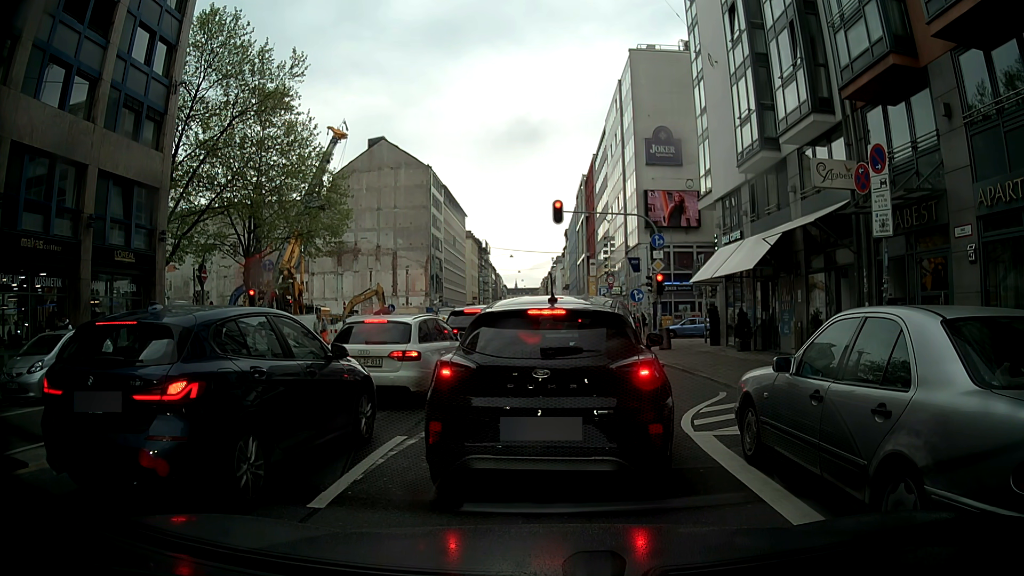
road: secondary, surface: asphalt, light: Day
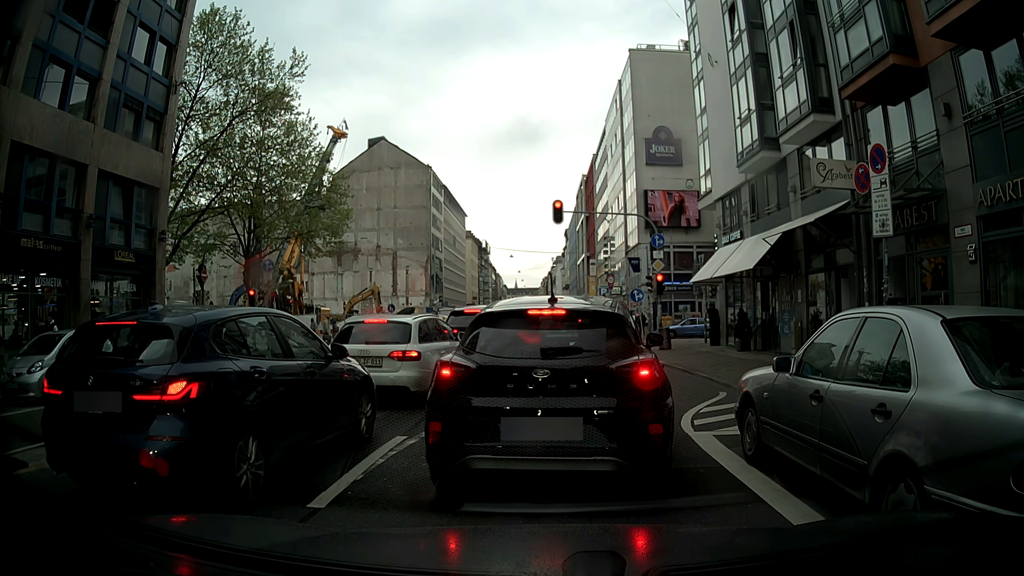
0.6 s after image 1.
(0.0, 0.0) m; 0°
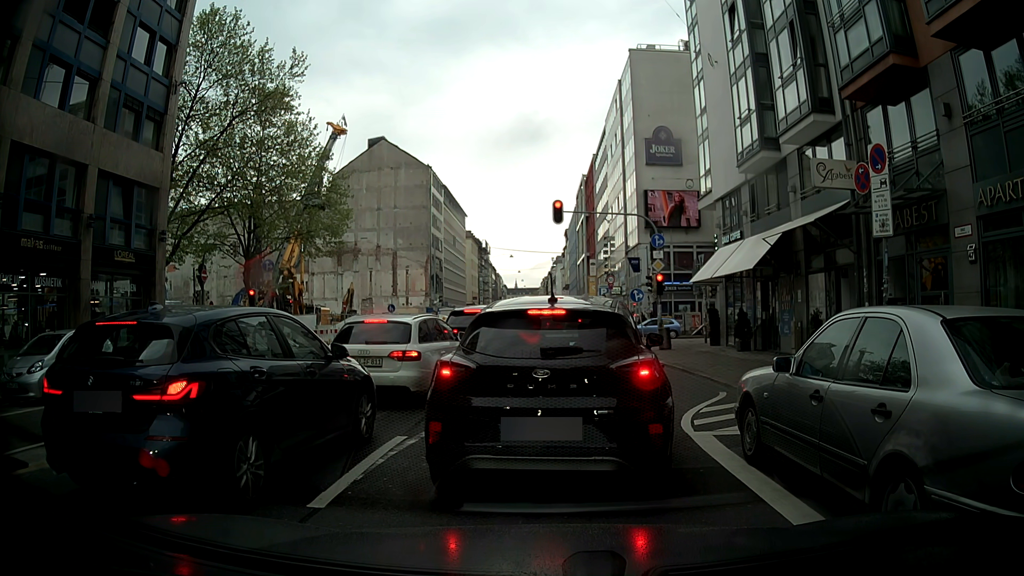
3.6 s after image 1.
(0.0, 0.0) m; 0°
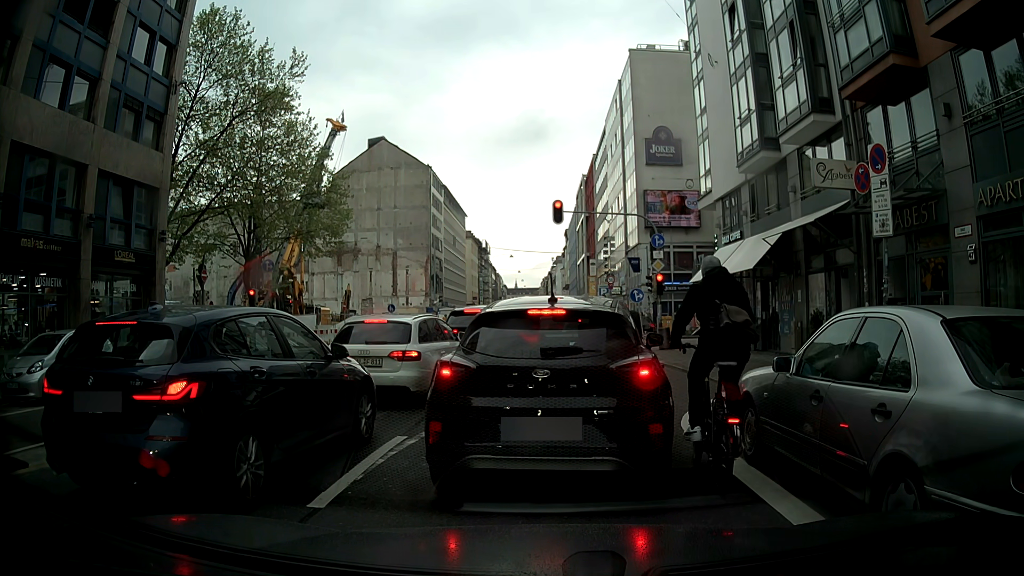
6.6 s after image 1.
(0.0, 0.0) m; 0°
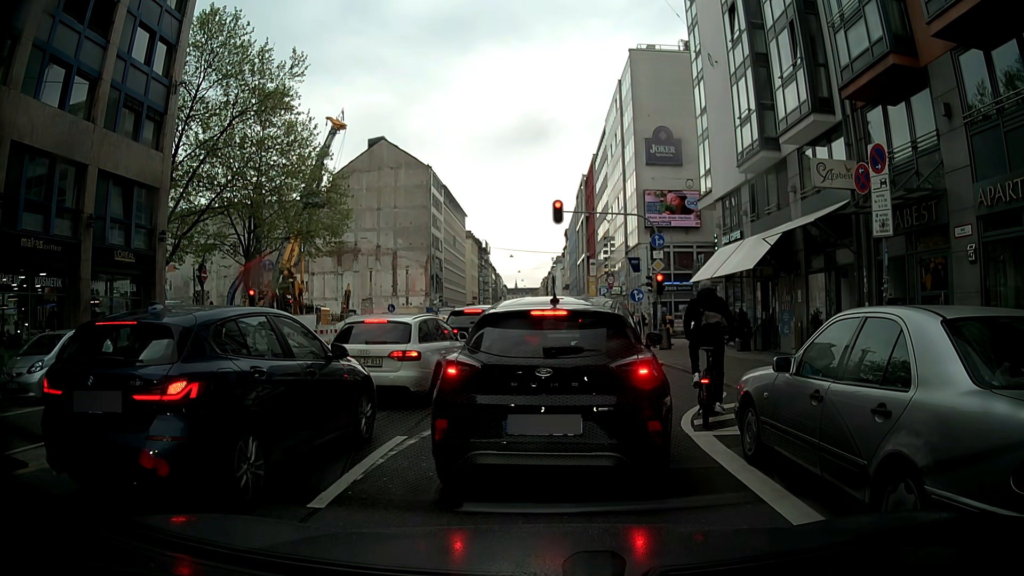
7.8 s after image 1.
(0.0, 0.0) m; 0°
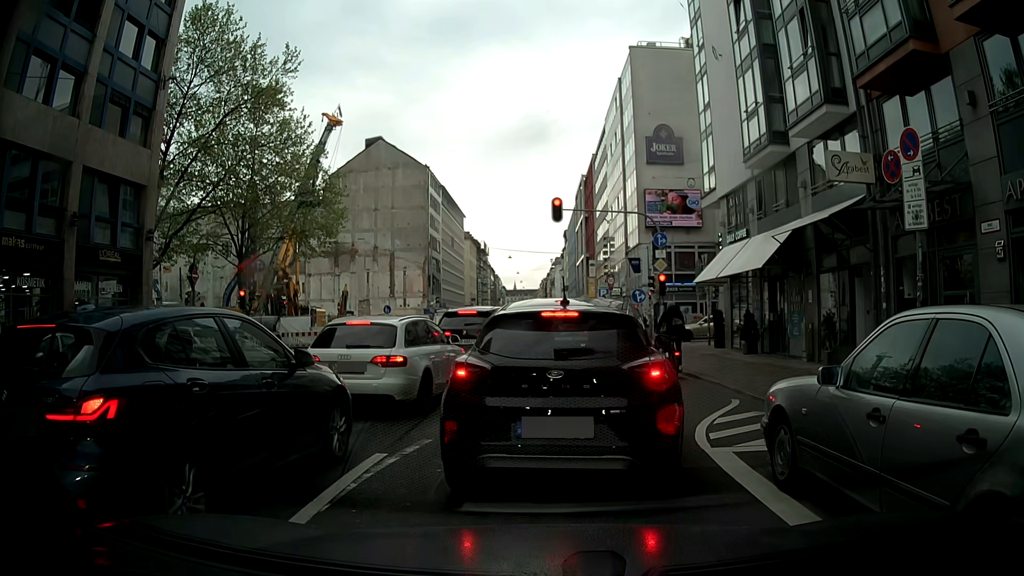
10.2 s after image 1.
(0.0, +0.9) m; 0°
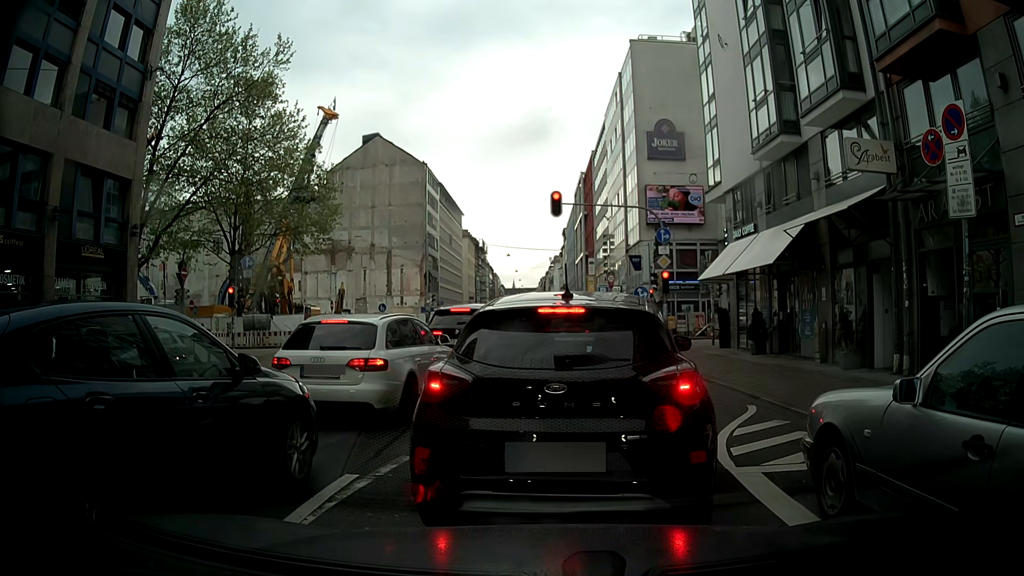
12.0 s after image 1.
(0.0, +1.0) m; 0°
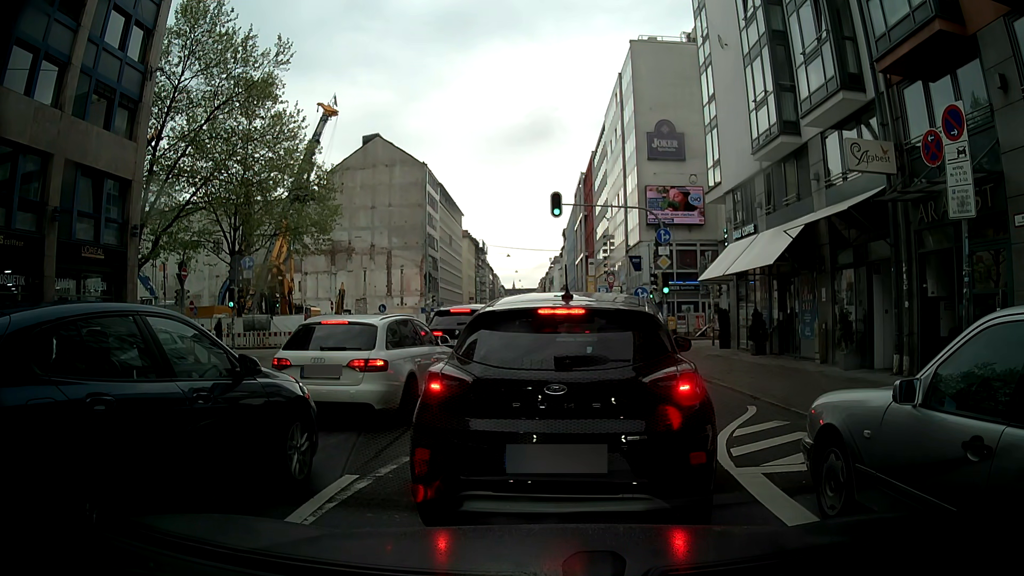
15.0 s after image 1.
(0.0, +0.1) m; 0°
